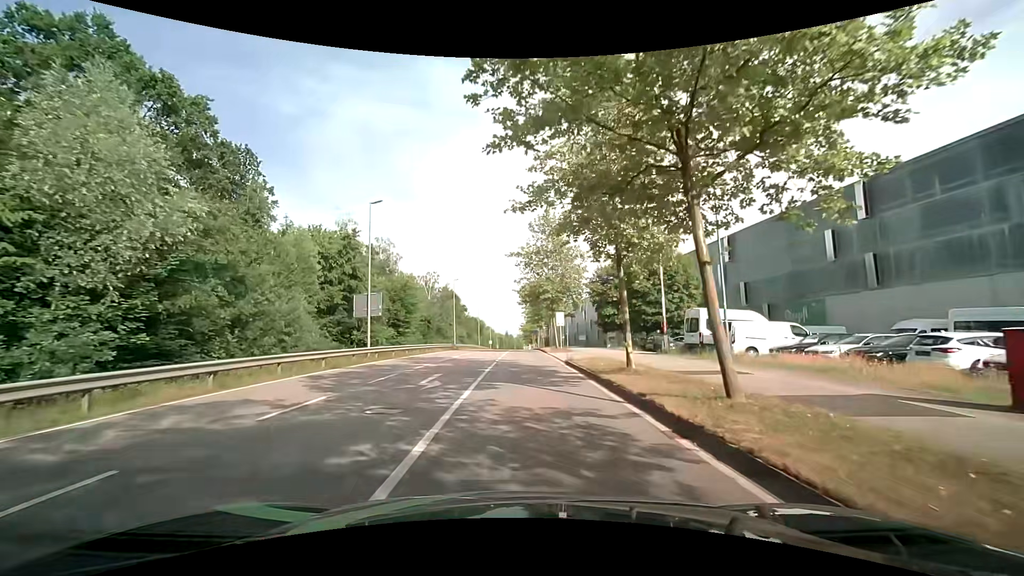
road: secondary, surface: asphalt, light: Day
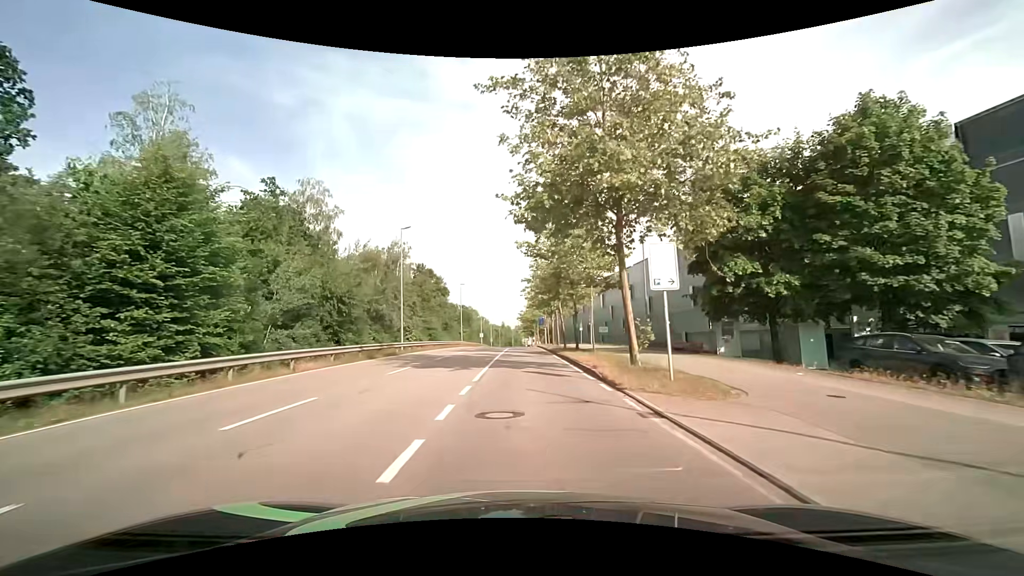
(+0.2, +31.6) m; 0°
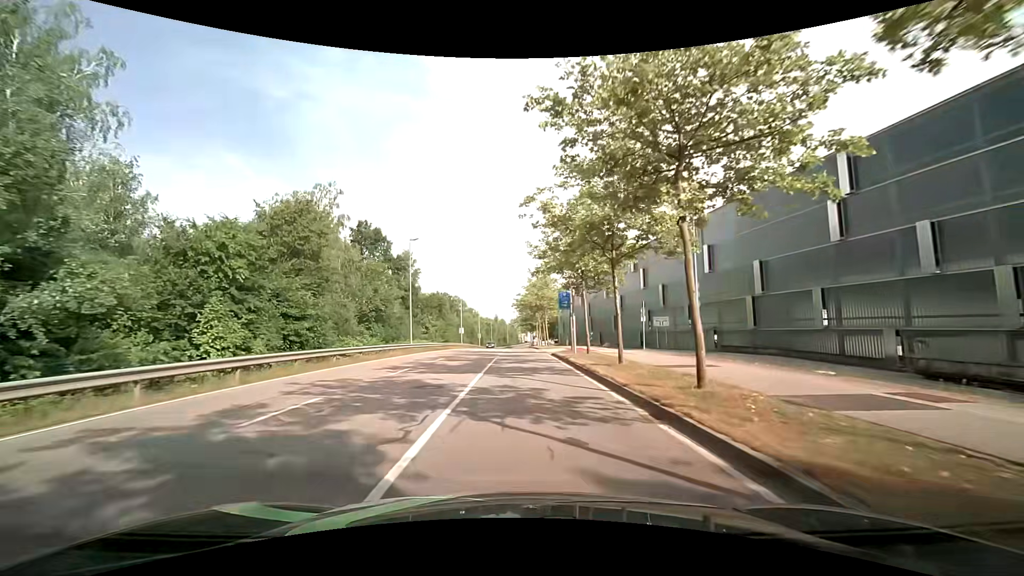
(0.0, +35.8) m; 0°
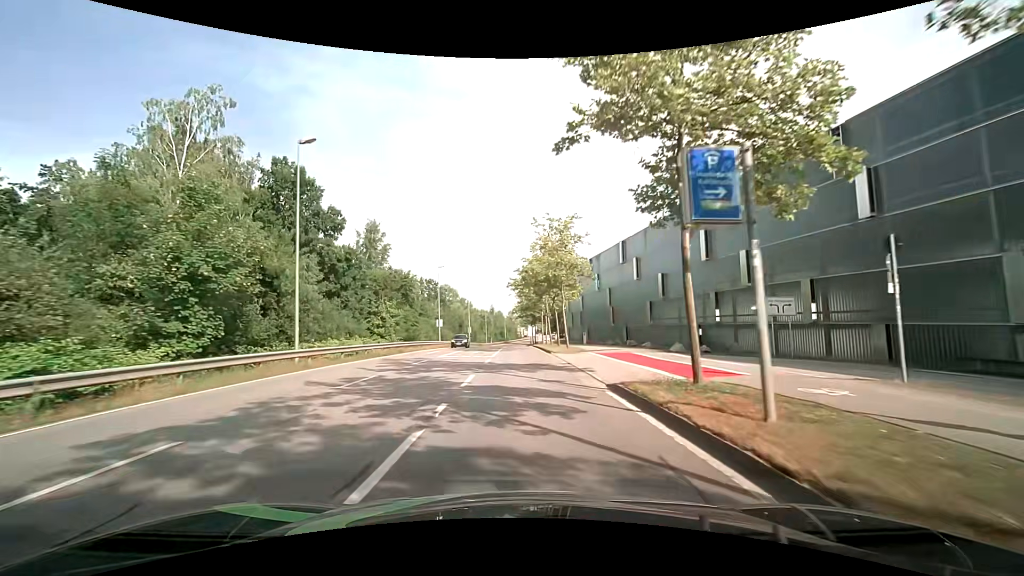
(+0.1, +22.5) m; 0°
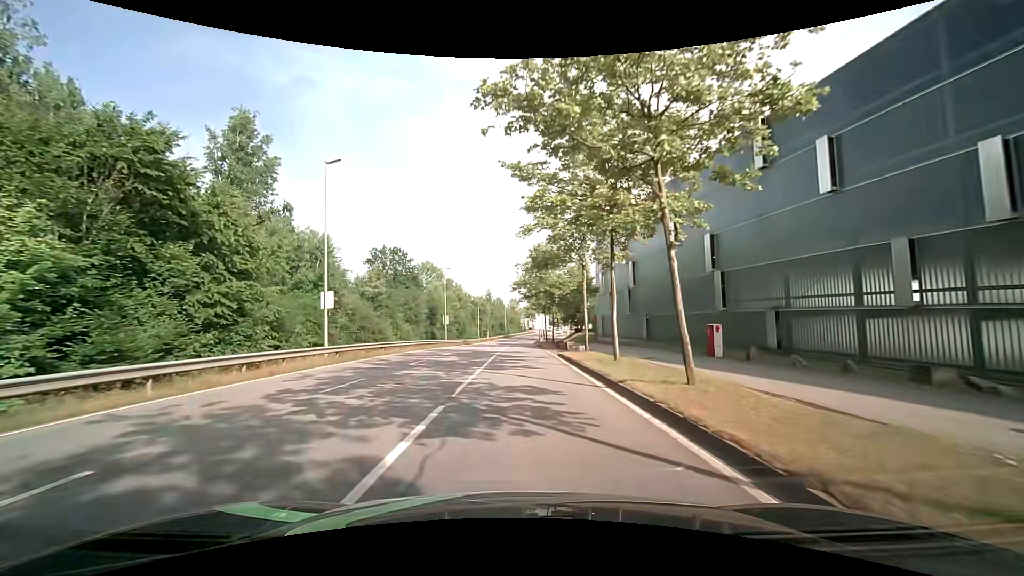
(-0.2, +37.2) m; 0°
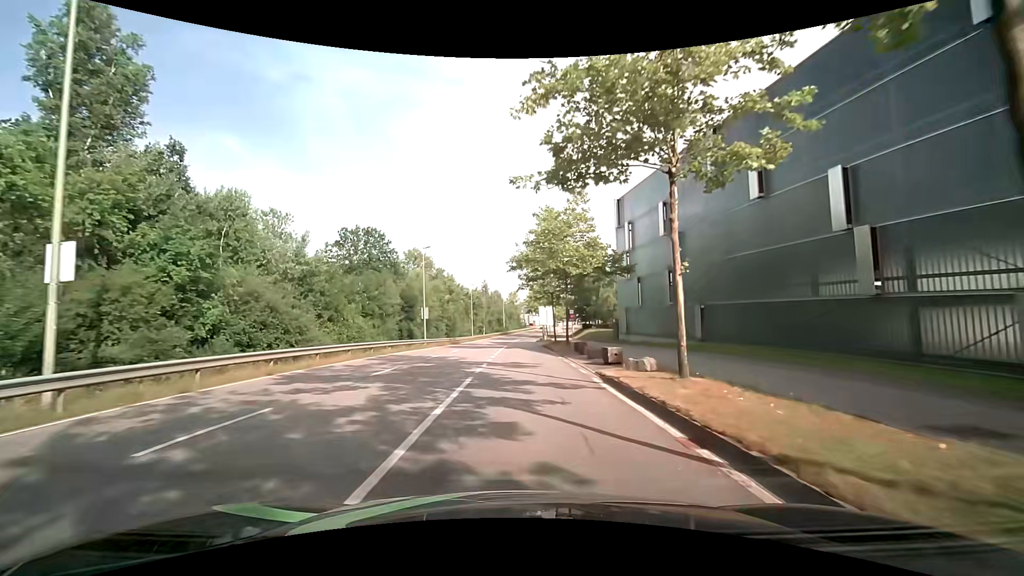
(-0.1, +14.3) m; 0°
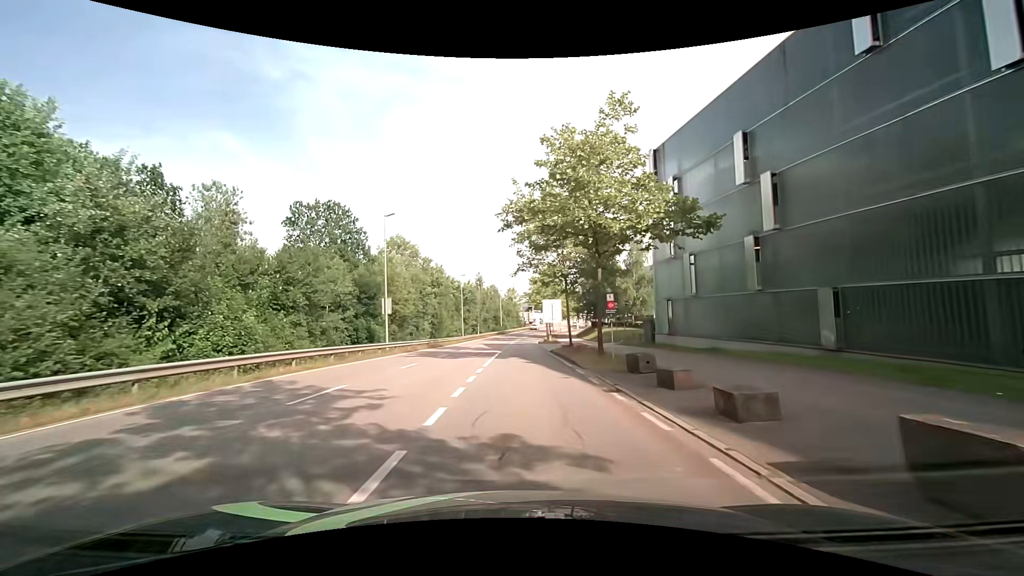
(0.0, +14.2) m; 0°
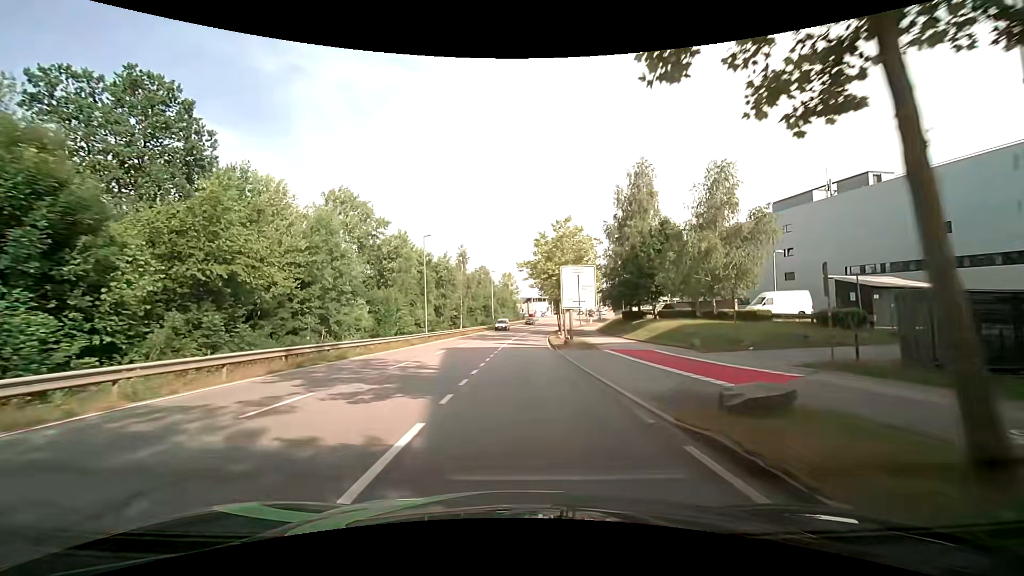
(+0.1, +28.5) m; 0°
(0, +10) (0, +20) (0, +30) (0, +40) (+1, +50) (+2, +60) (+3, +70) (+4, +80) (+6, +90) (+7, +100) m
